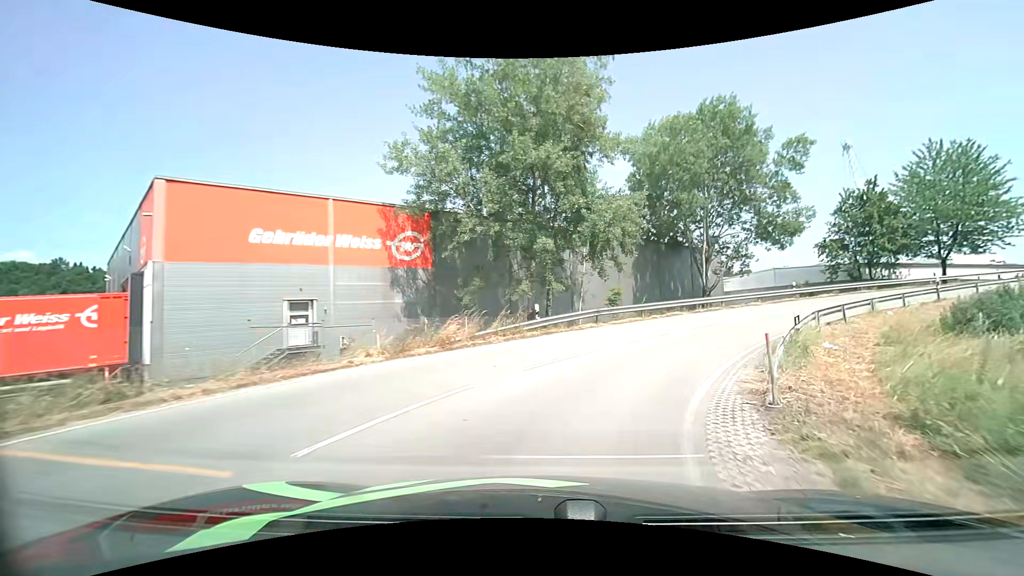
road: unclassified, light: Day
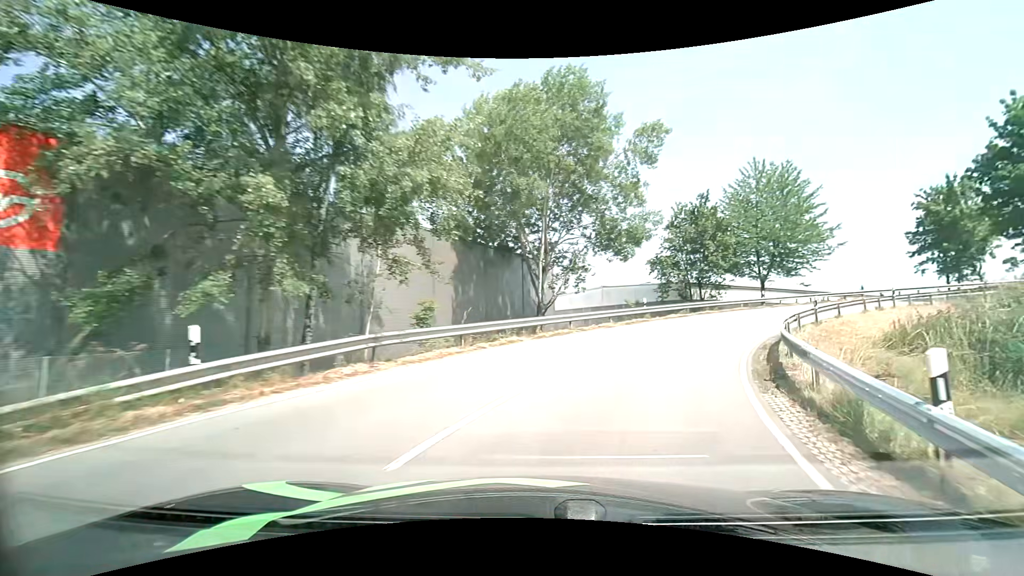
(+1.6, +11.3) m; +19°
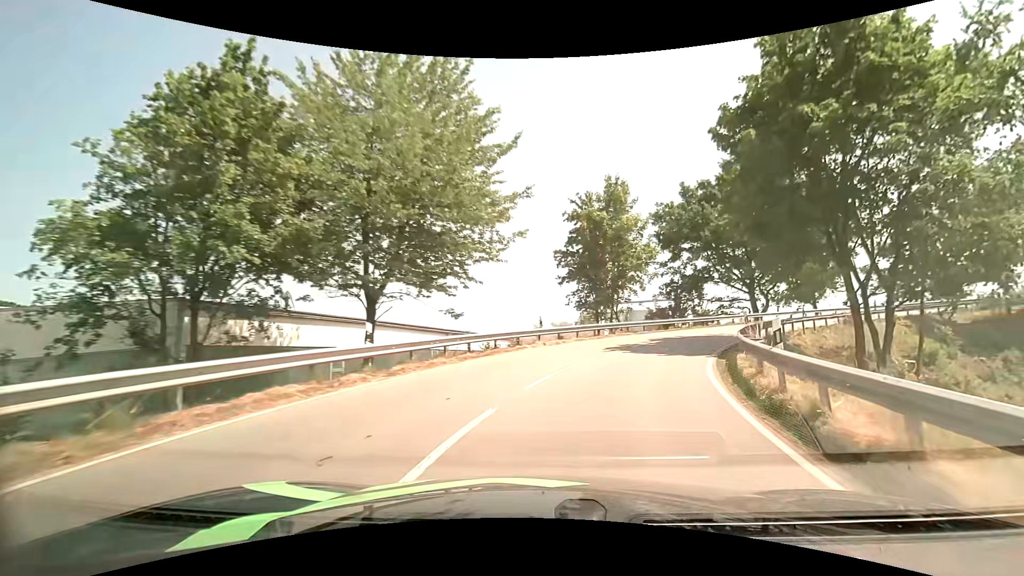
(+10.9, +27.4) m; +42°
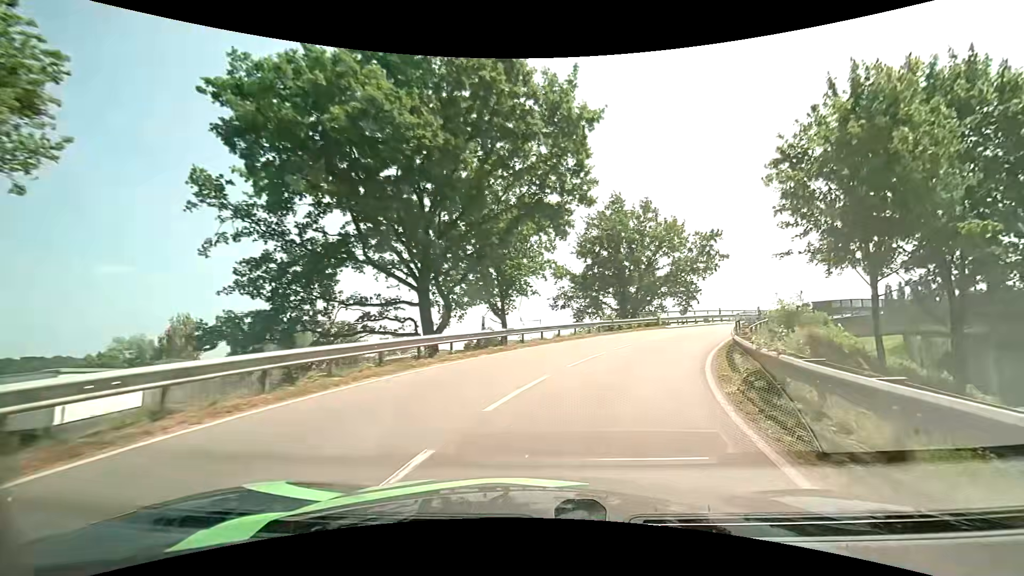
(+10.1, +29.2) m; +38°
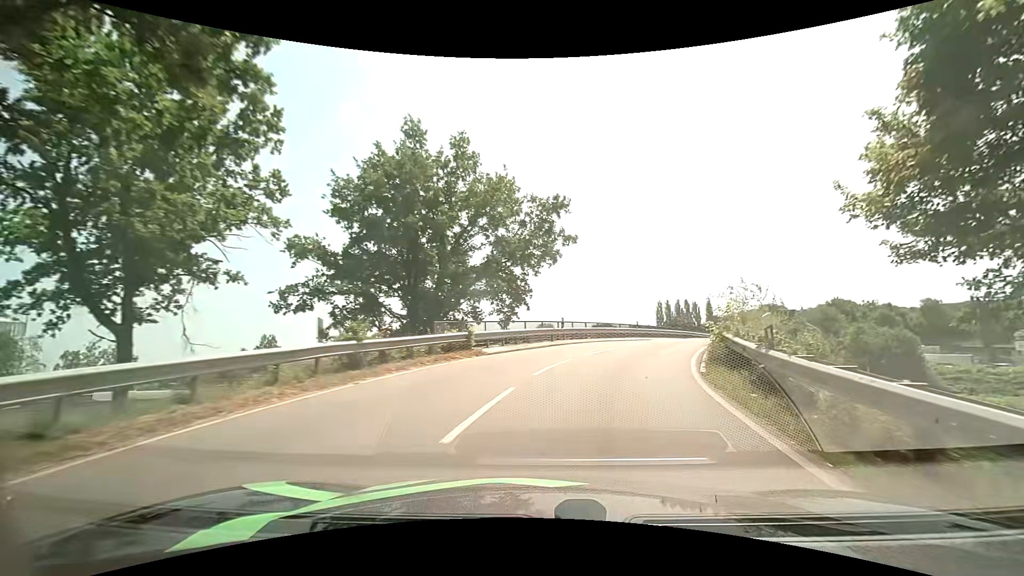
(+3.7, +19.0) m; +22°
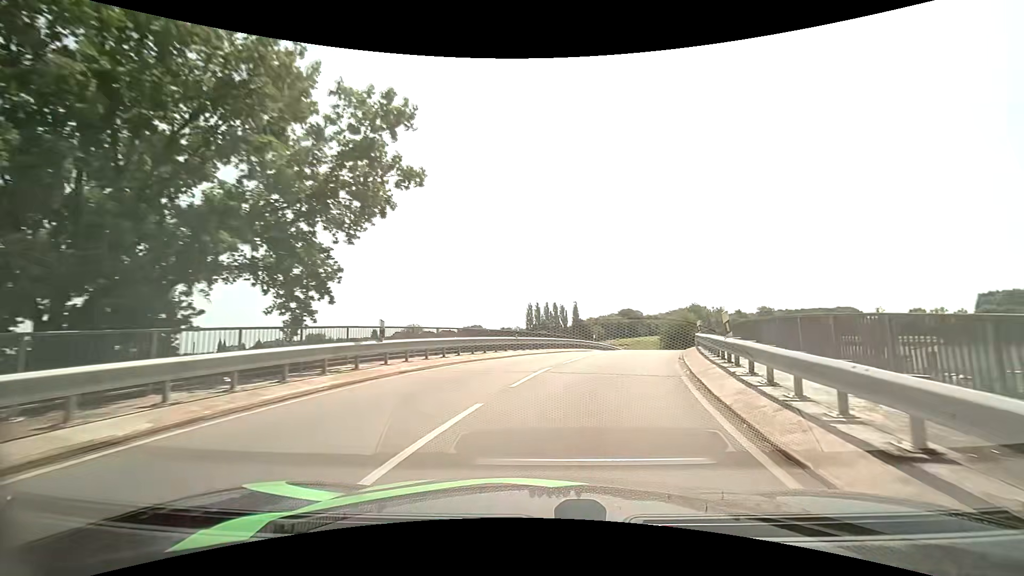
(+1.7, +13.0) m; +15°
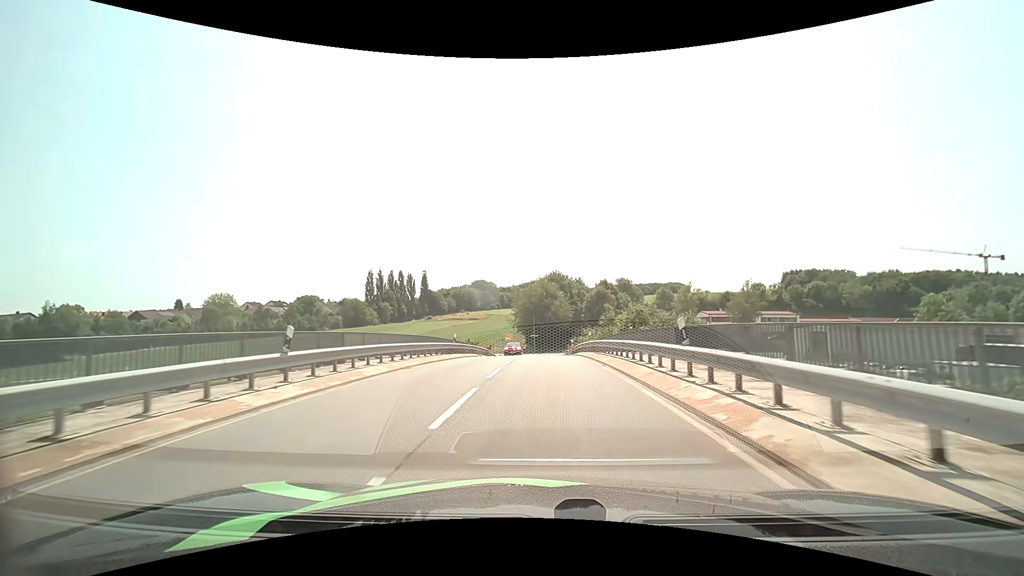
(+6.8, +32.4) m; +17°
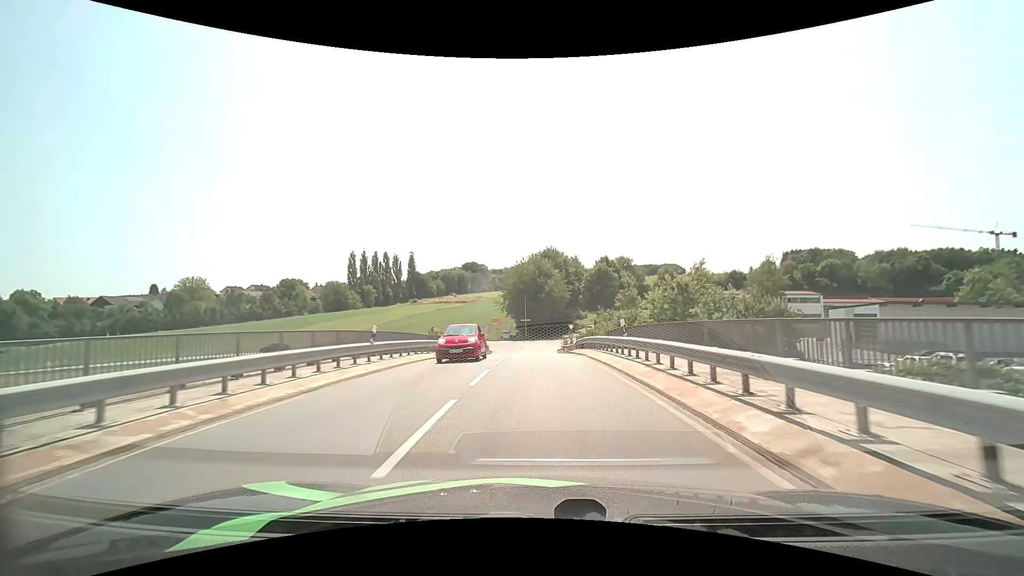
(+0.1, +14.0) m; +1°
(0, +10) (0, +20) (0, +30) (0, +40) (0, +50) (0, +60) (+1, +70) (-2, +80) (-10, +85) (-20, +85) m
